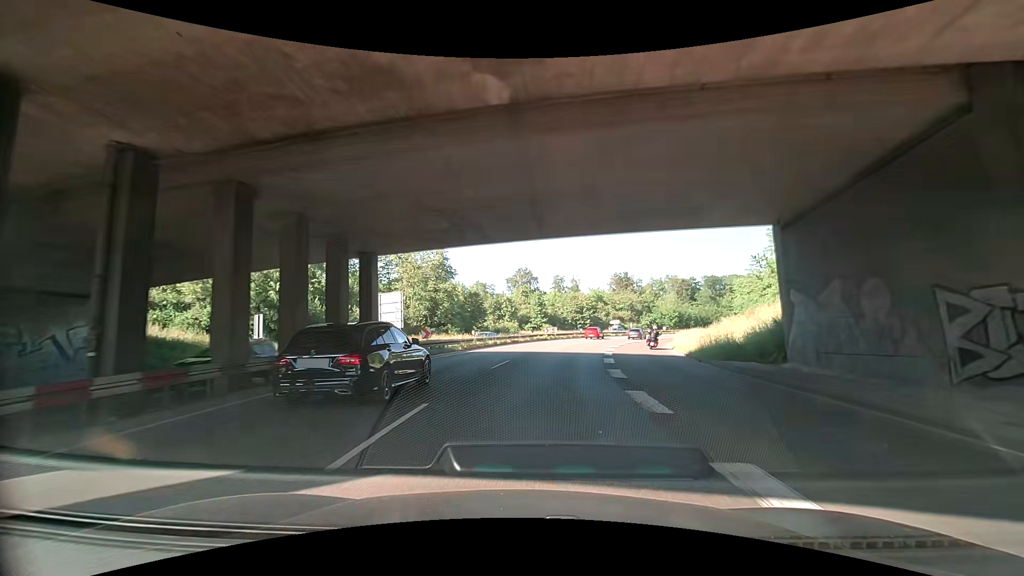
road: trunk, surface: asphalt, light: Day
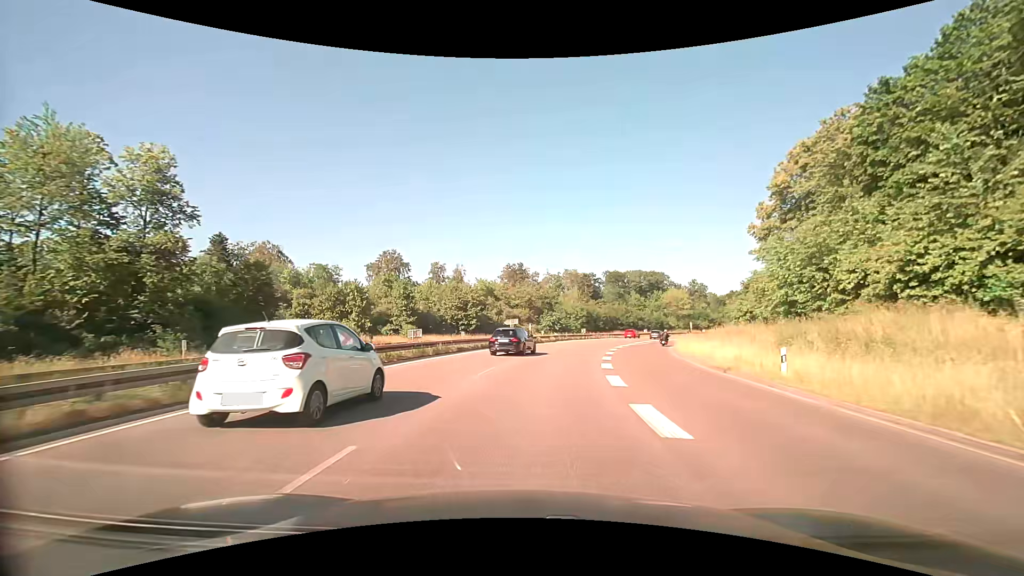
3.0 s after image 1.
(+4.3, +38.4) m; +13°
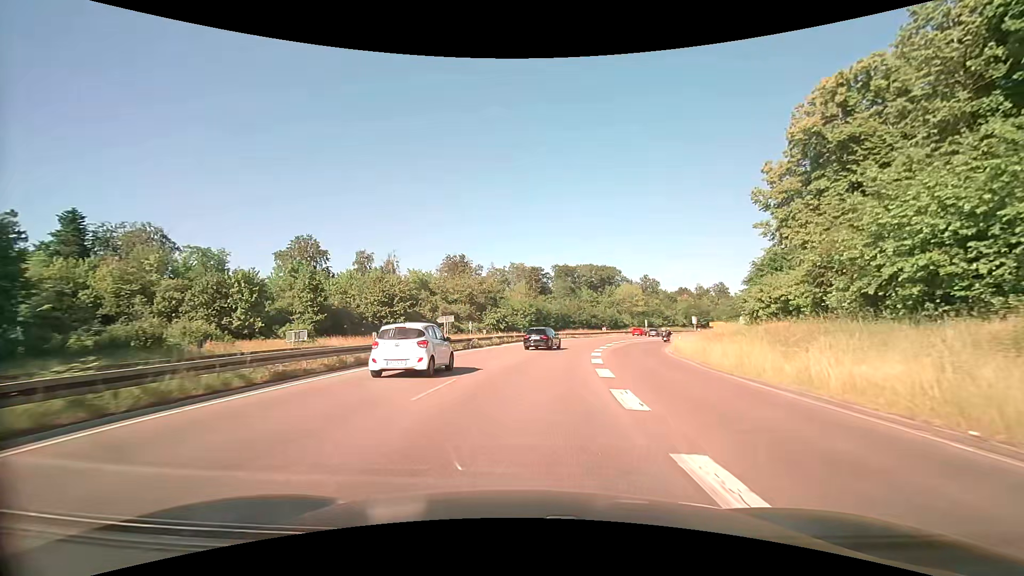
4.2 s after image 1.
(+0.9, +16.4) m; +6°
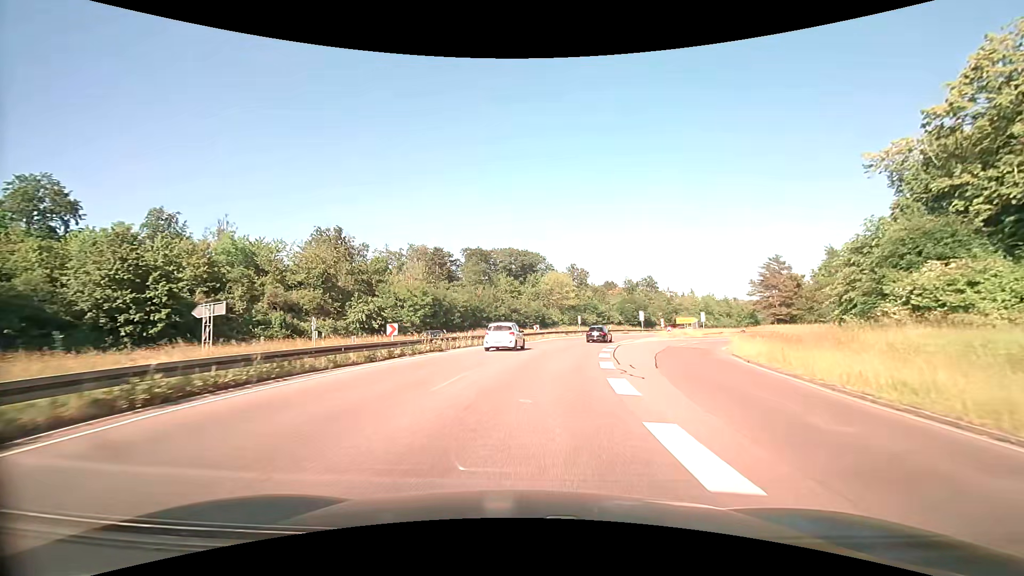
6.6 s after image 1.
(+3.1, +34.8) m; +10°
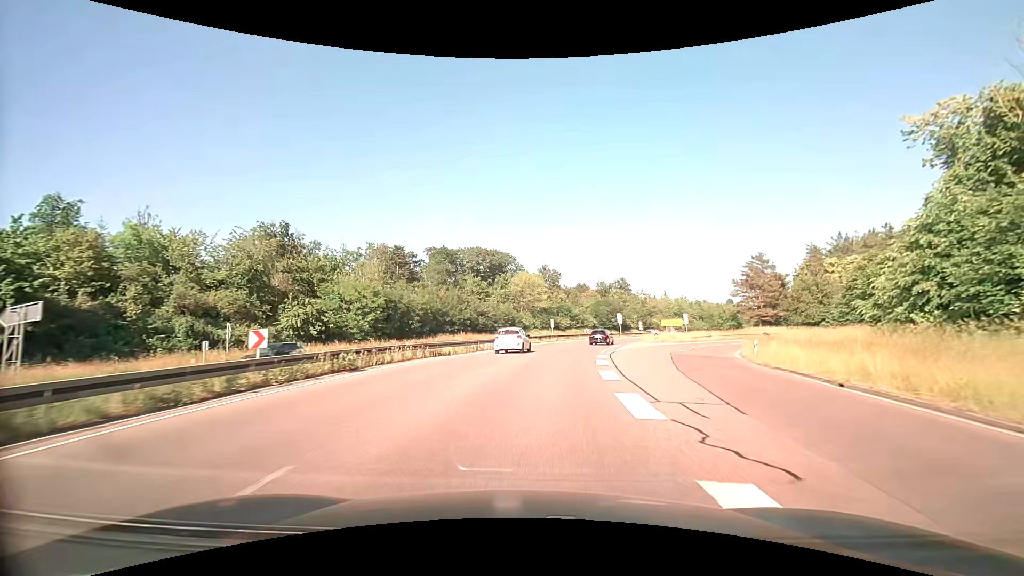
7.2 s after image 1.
(+0.2, +9.0) m; +3°
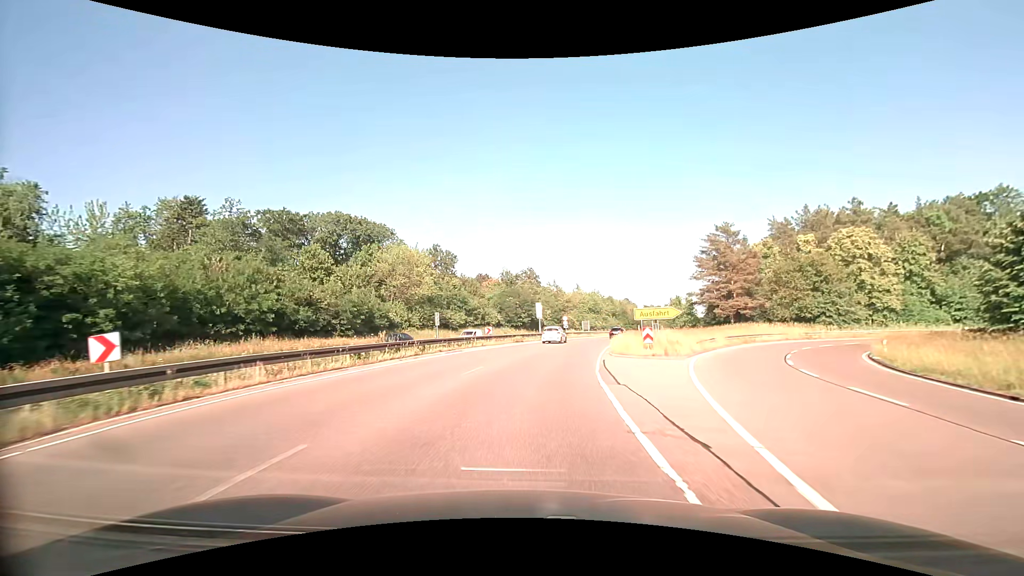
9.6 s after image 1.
(+4.0, +34.3) m; +12°
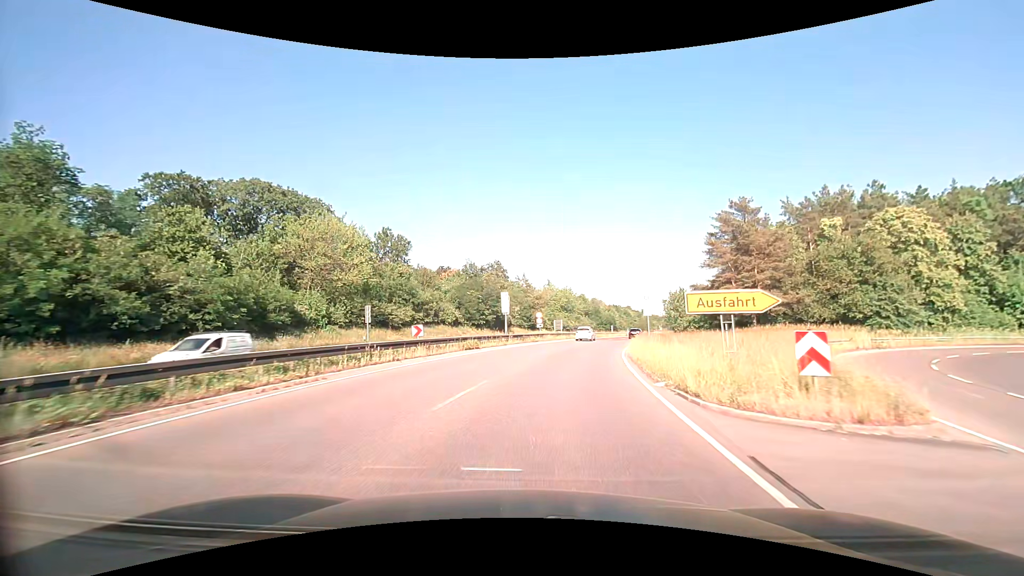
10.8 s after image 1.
(+0.4, +16.6) m; +4°
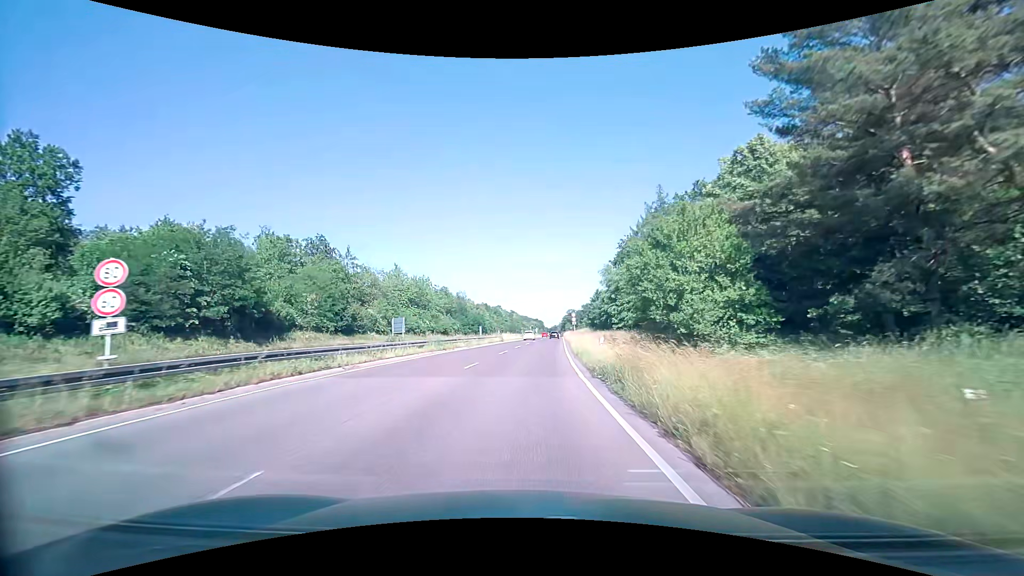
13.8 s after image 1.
(+6.9, +43.0) m; +15°
